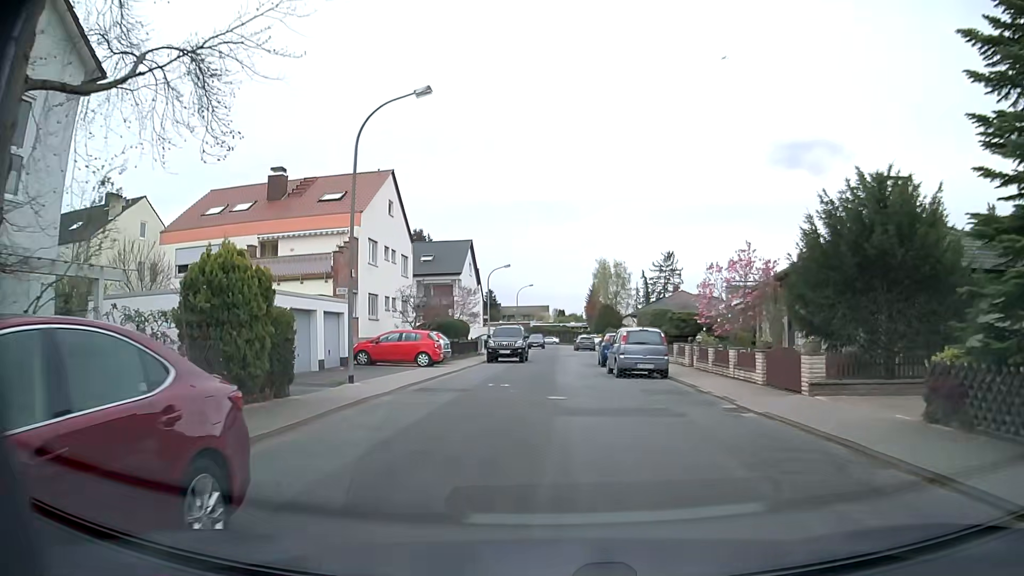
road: residential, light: Day
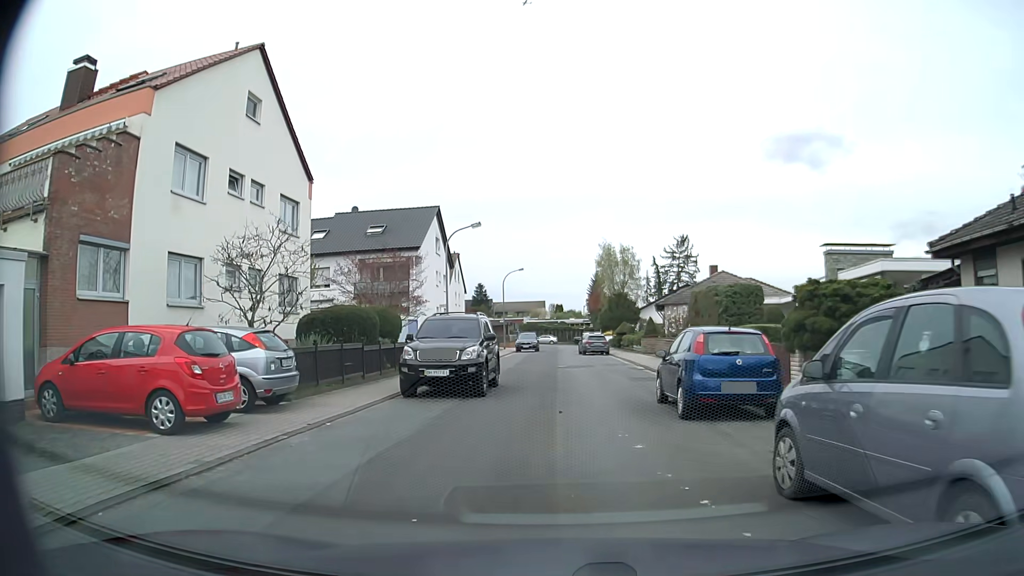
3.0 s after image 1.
(+0.1, +18.7) m; +1°
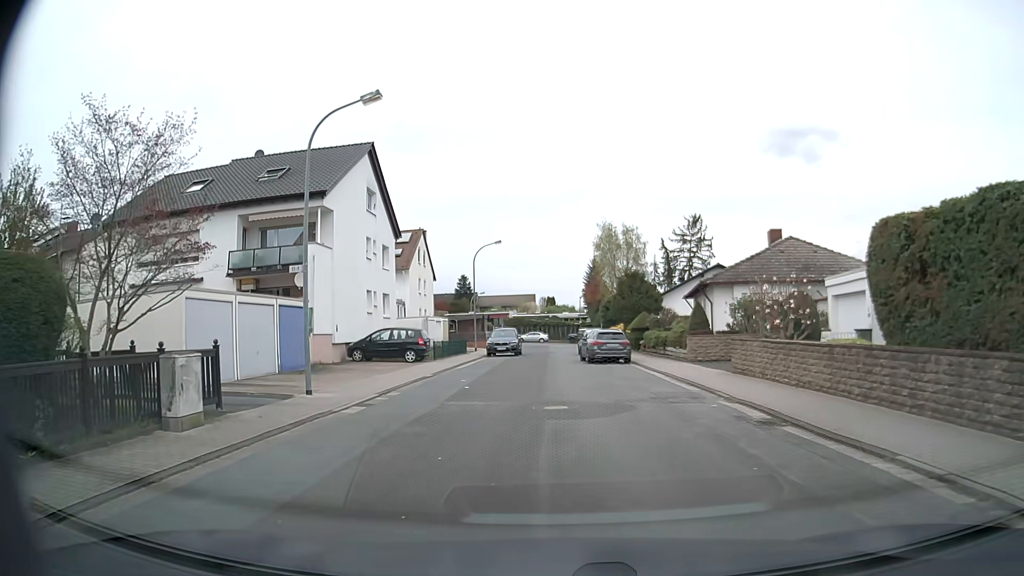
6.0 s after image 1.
(+0.1, +17.6) m; 0°
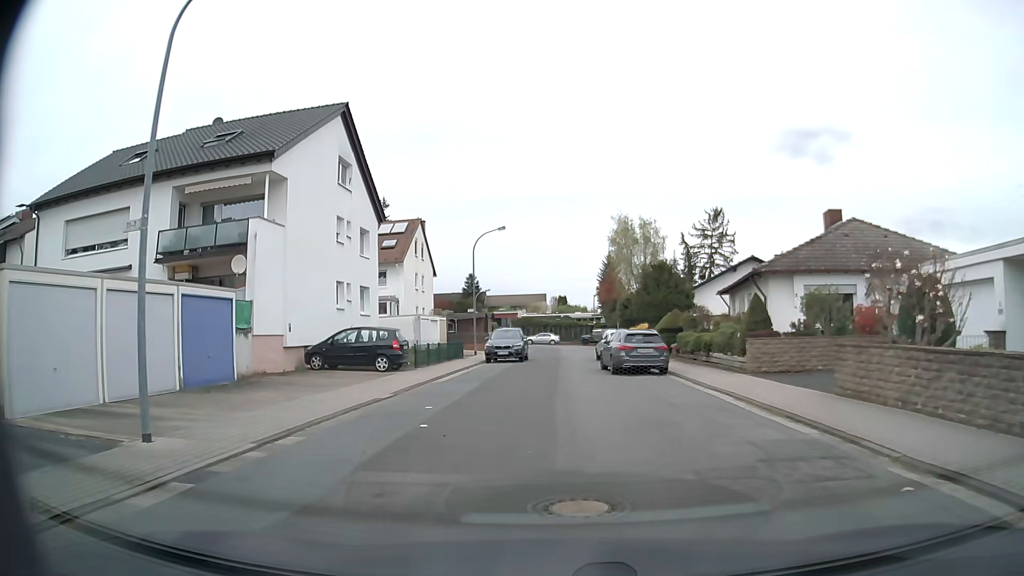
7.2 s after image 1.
(0.0, +6.8) m; -1°
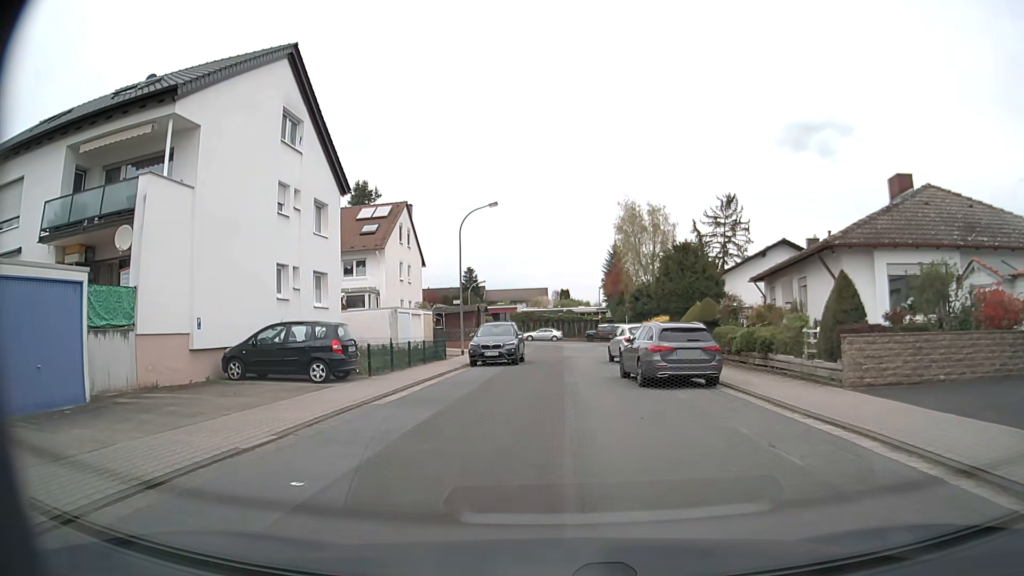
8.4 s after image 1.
(0.0, +6.6) m; -1°
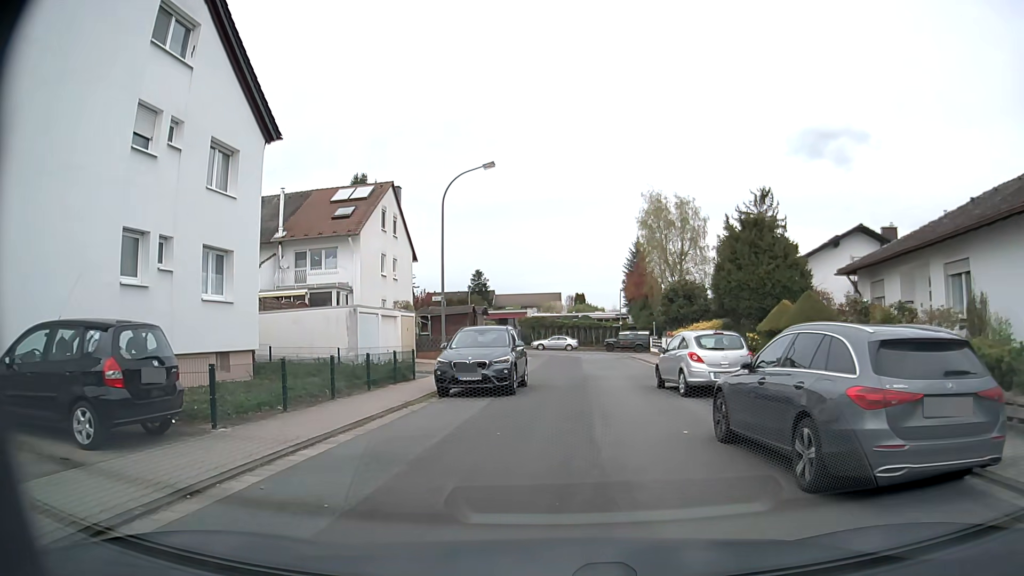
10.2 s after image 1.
(0.0, +9.6) m; -1°
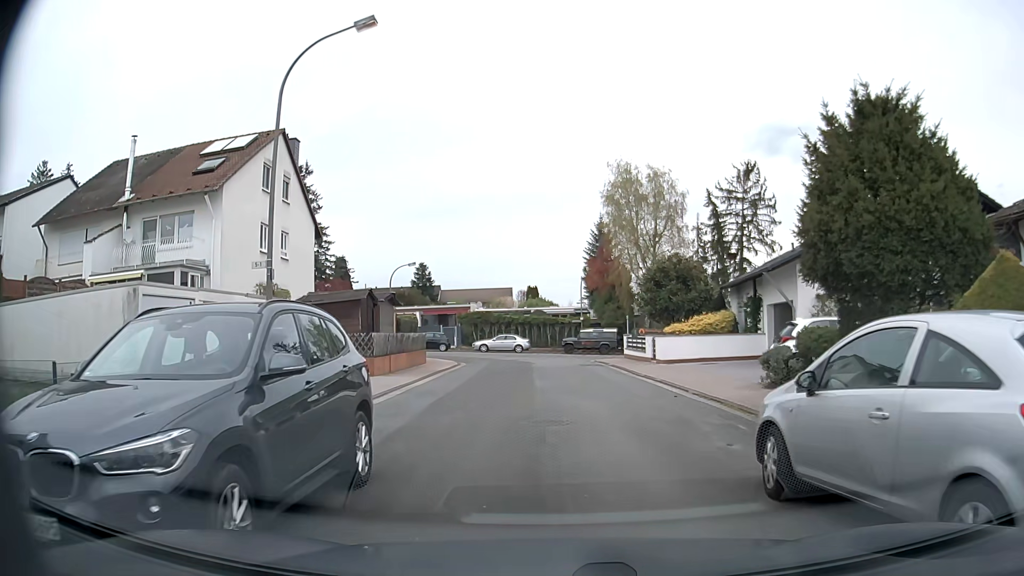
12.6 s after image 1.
(+0.5, +12.2) m; +4°
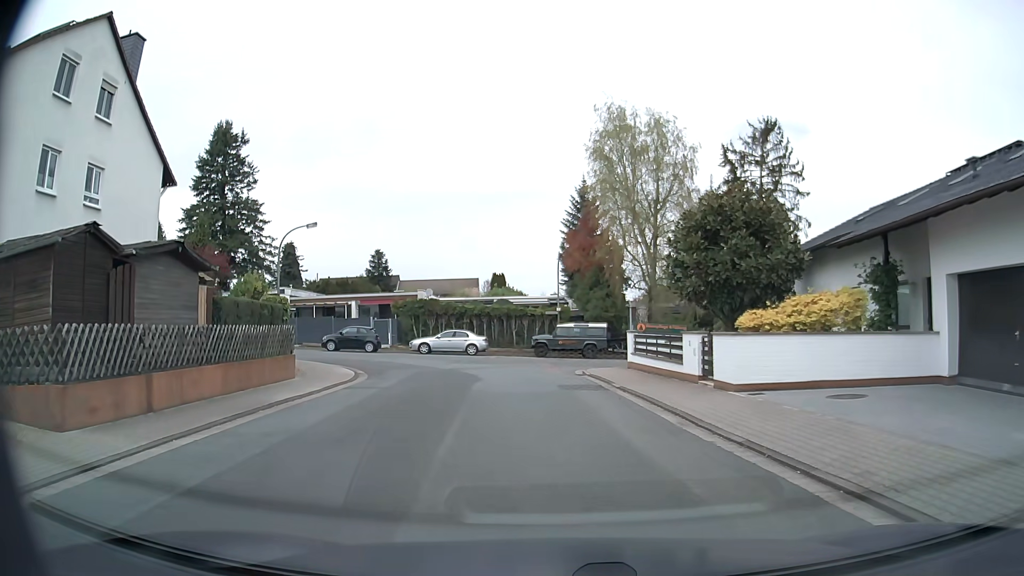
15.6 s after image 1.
(+0.3, +14.5) m; +3°
